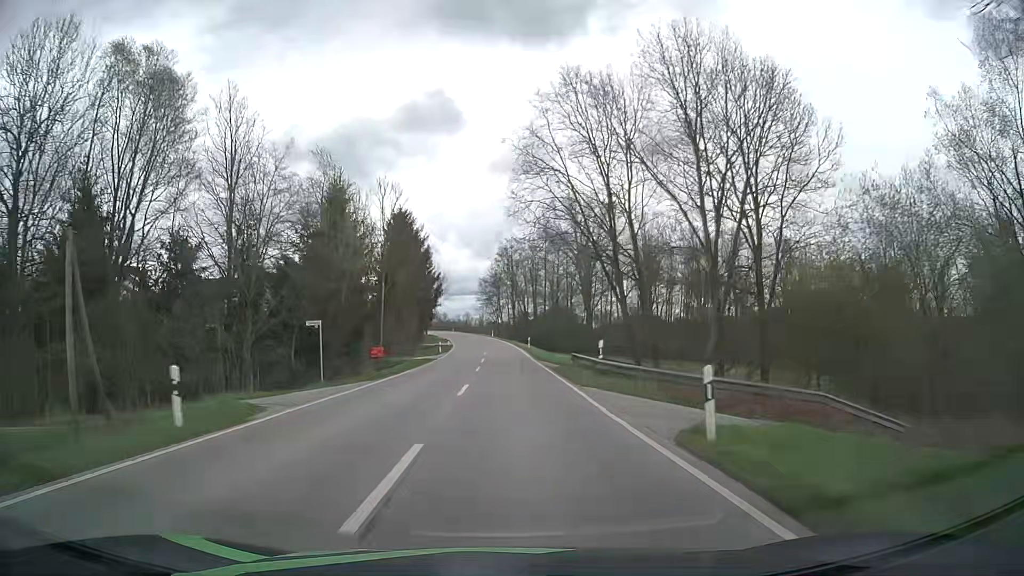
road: secondary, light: Day
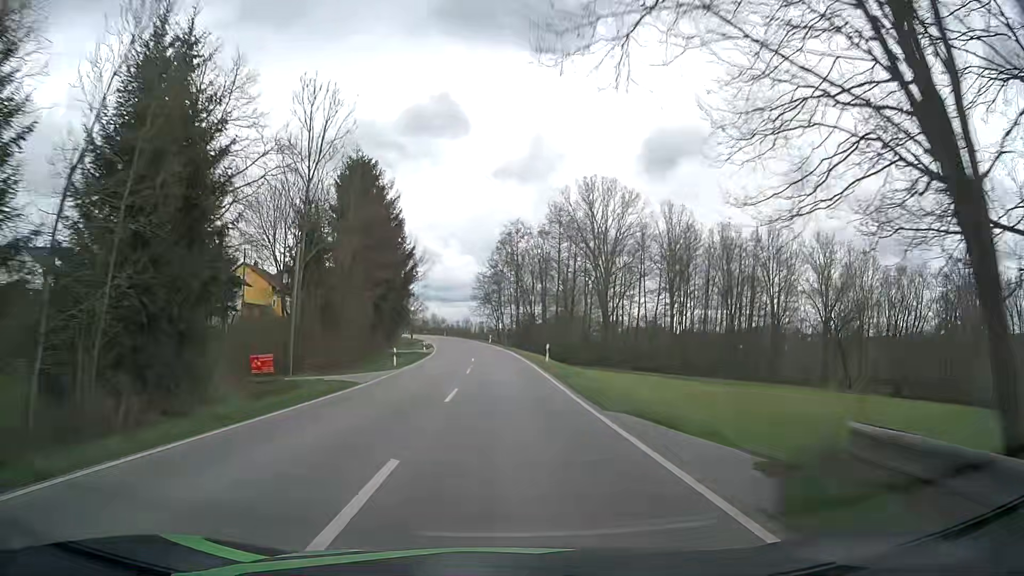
(-0.1, +25.2) m; 0°
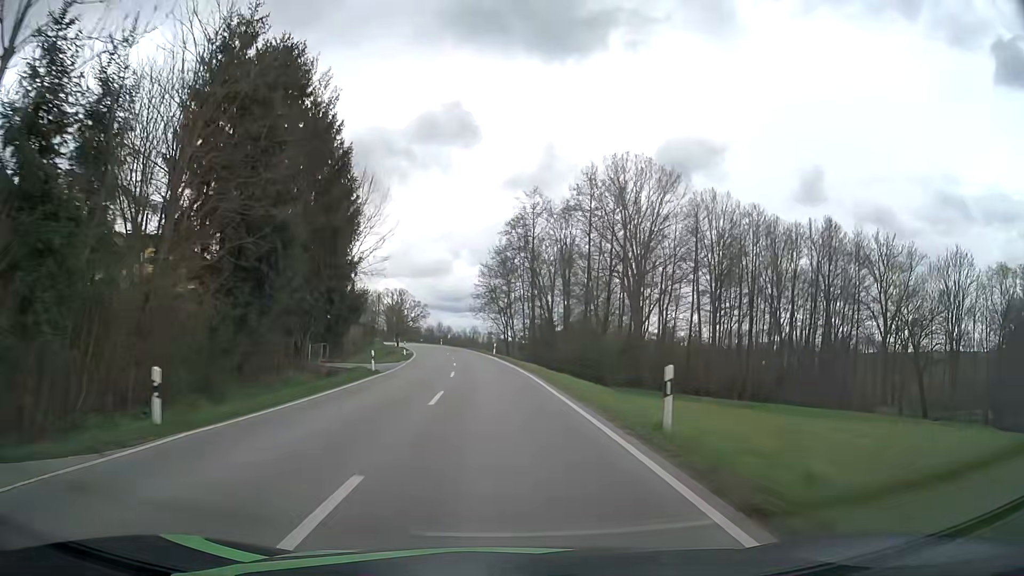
(0.0, +25.2) m; -1°
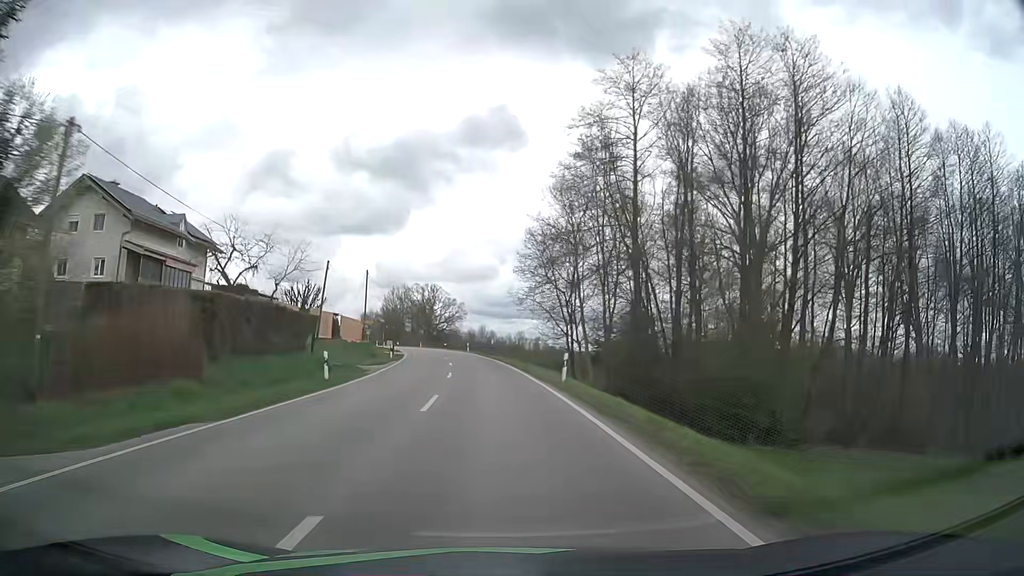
(-1.2, +37.7) m; -3°
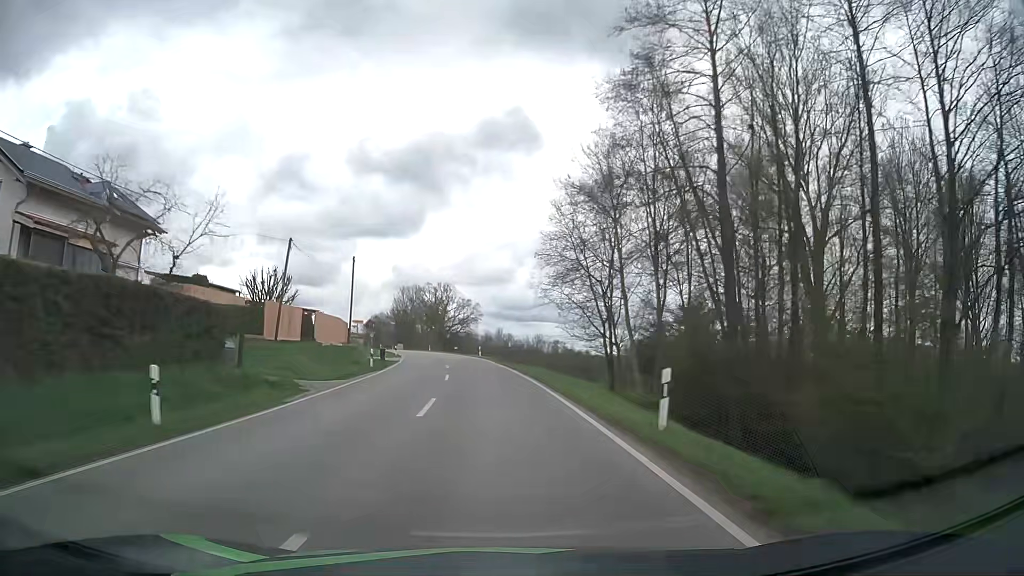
(-0.2, +12.5) m; -2°
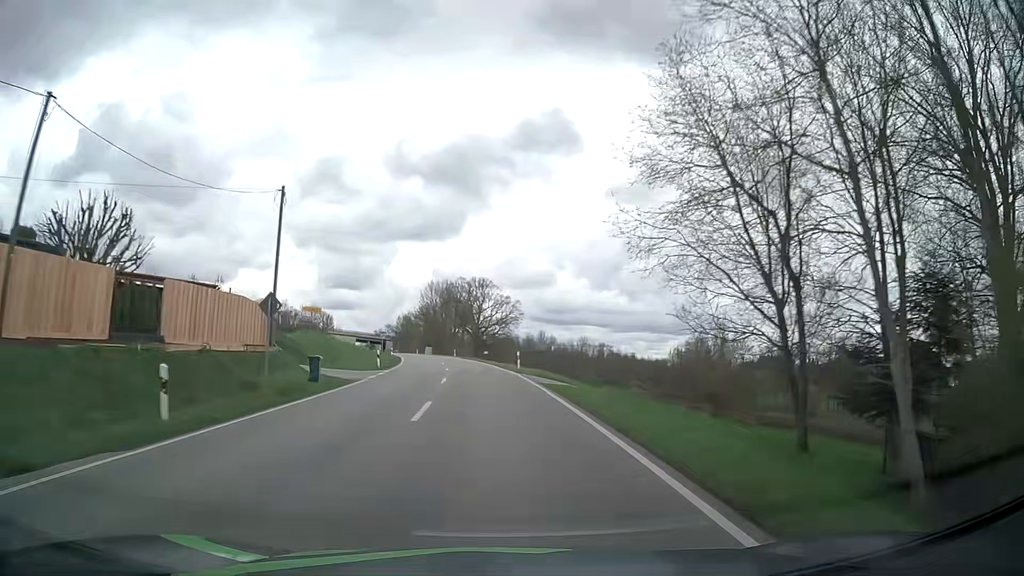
(-0.7, +24.9) m; -4°
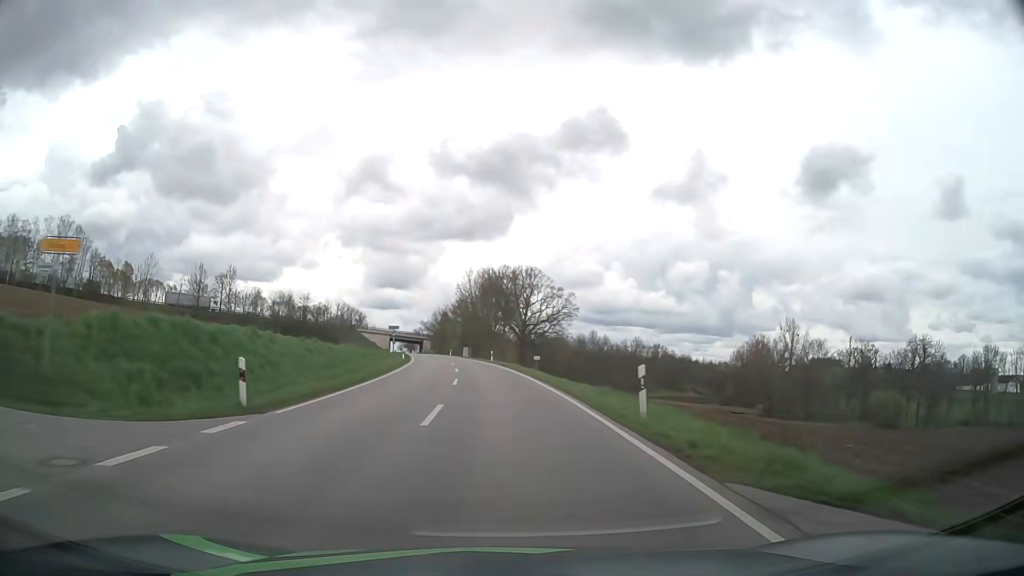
(-0.8, +24.7) m; -4°
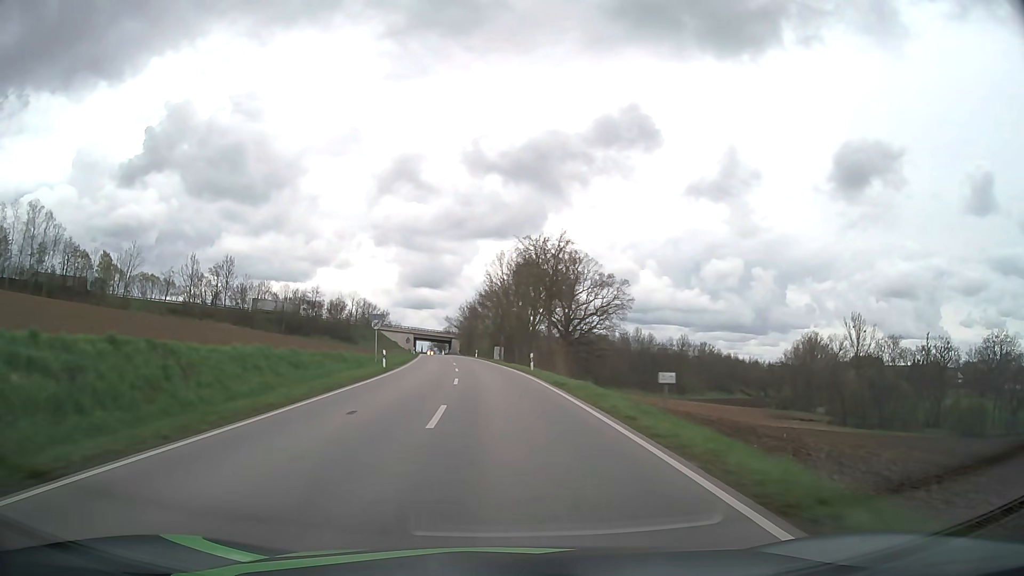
(-0.6, +24.5) m; -3°
(0, +10) (0, +20) (-1, +30) (-2, +40) (-2, +50) (-3, +60) (-4, +70) (-5, +80) (-6, +90) (-8, +100) m
